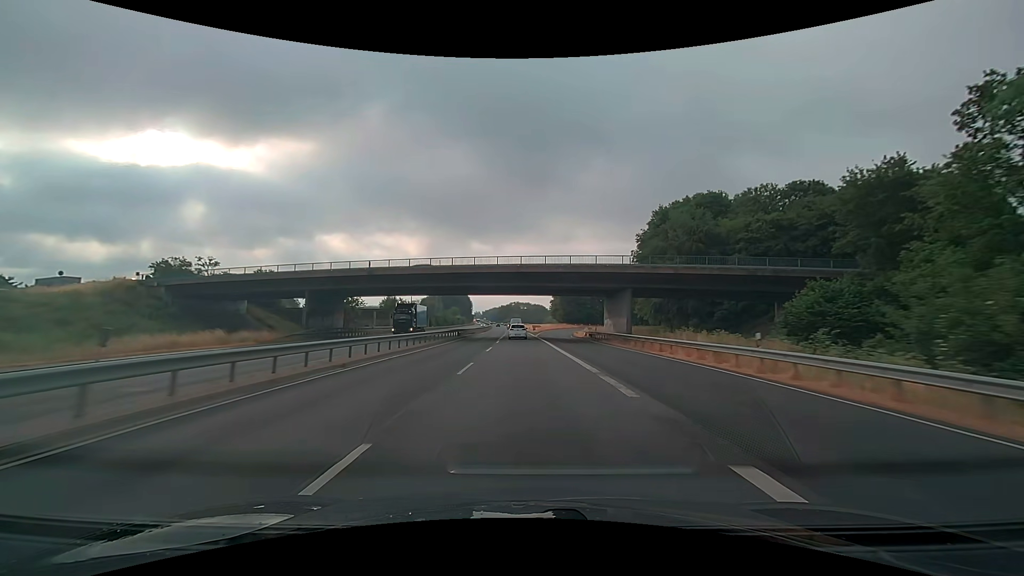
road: trunk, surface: asphalt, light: Day
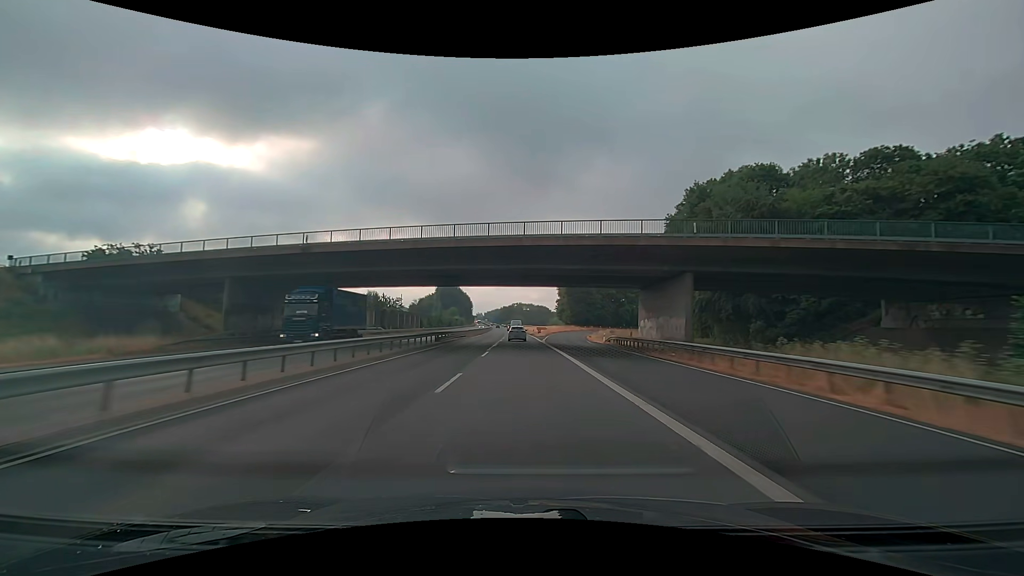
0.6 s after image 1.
(-0.1, +15.7) m; 0°
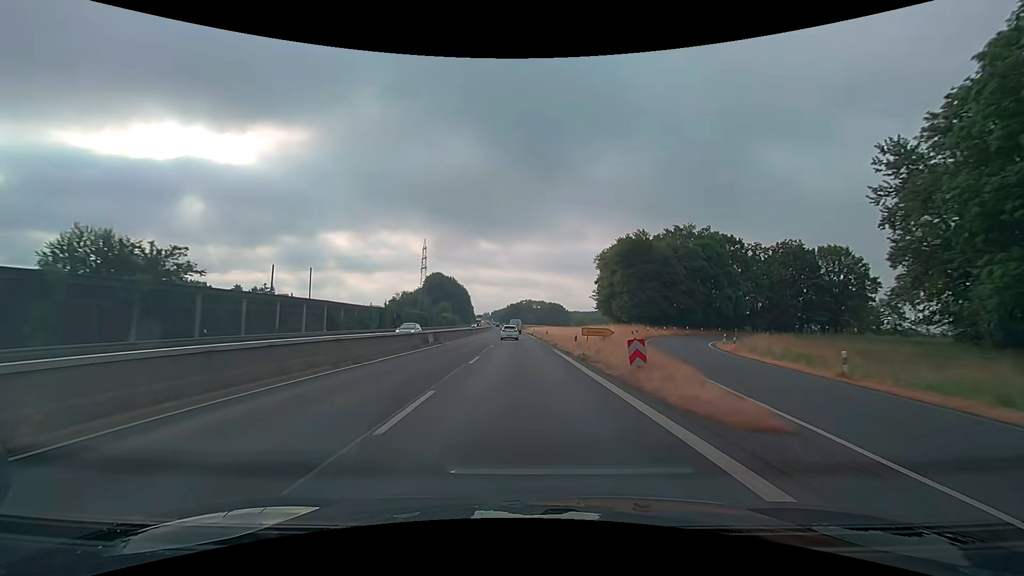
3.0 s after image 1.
(-0.5, +63.0) m; -1°
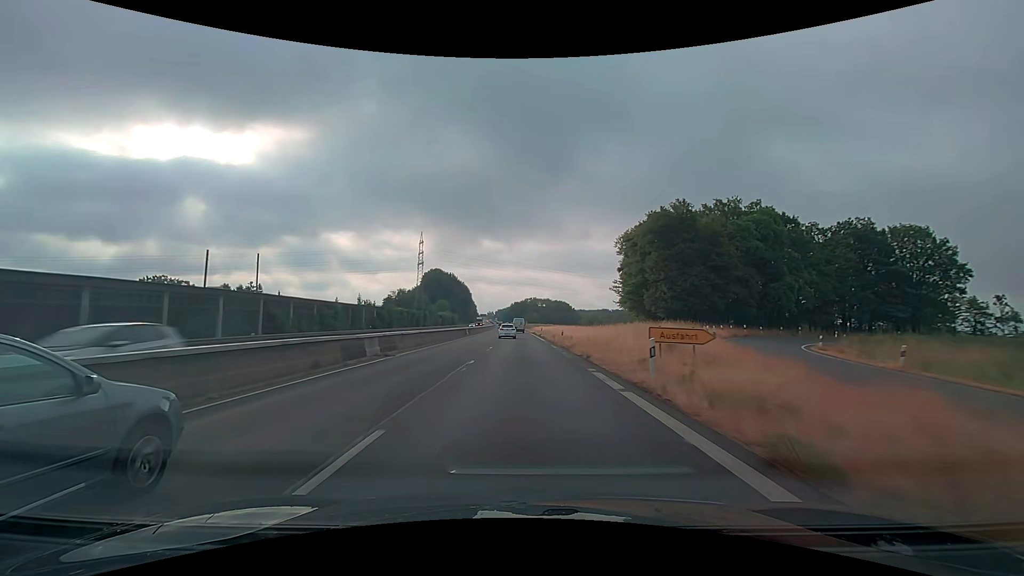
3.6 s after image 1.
(0.0, +15.9) m; 0°
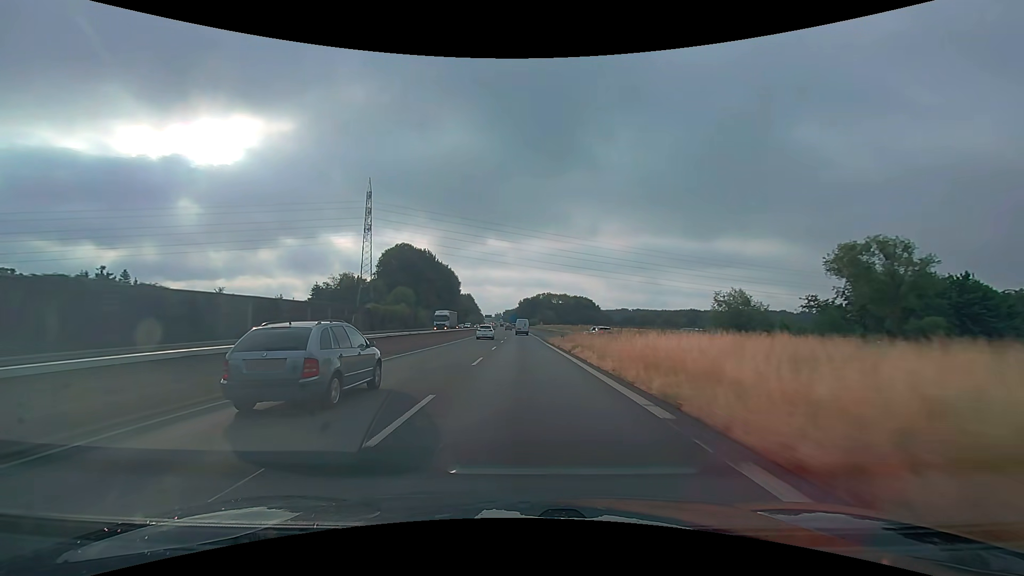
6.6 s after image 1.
(-1.1, +80.8) m; -1°
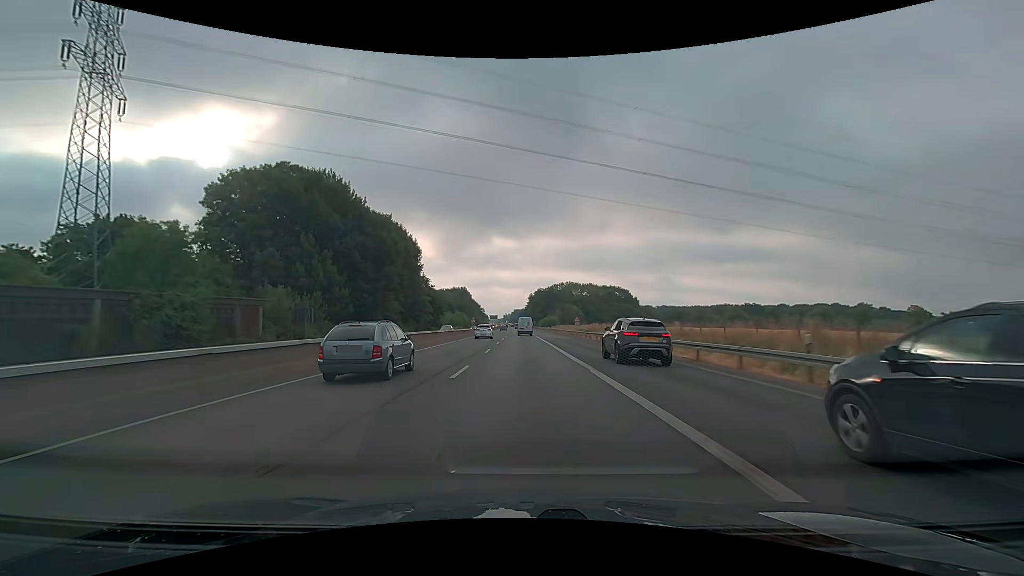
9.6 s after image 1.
(-0.7, +82.3) m; -1°
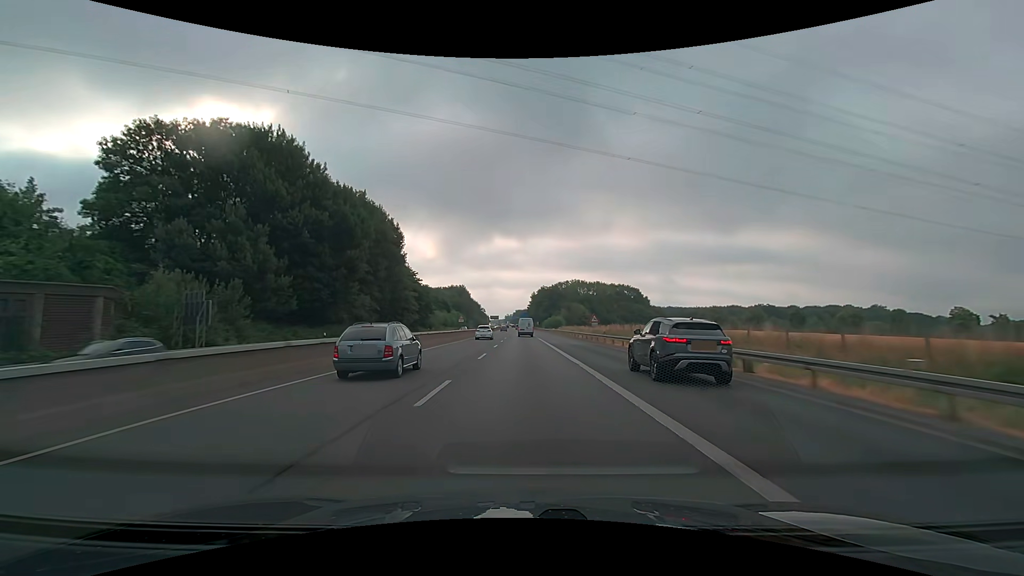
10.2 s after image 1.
(0.0, +16.3) m; 0°
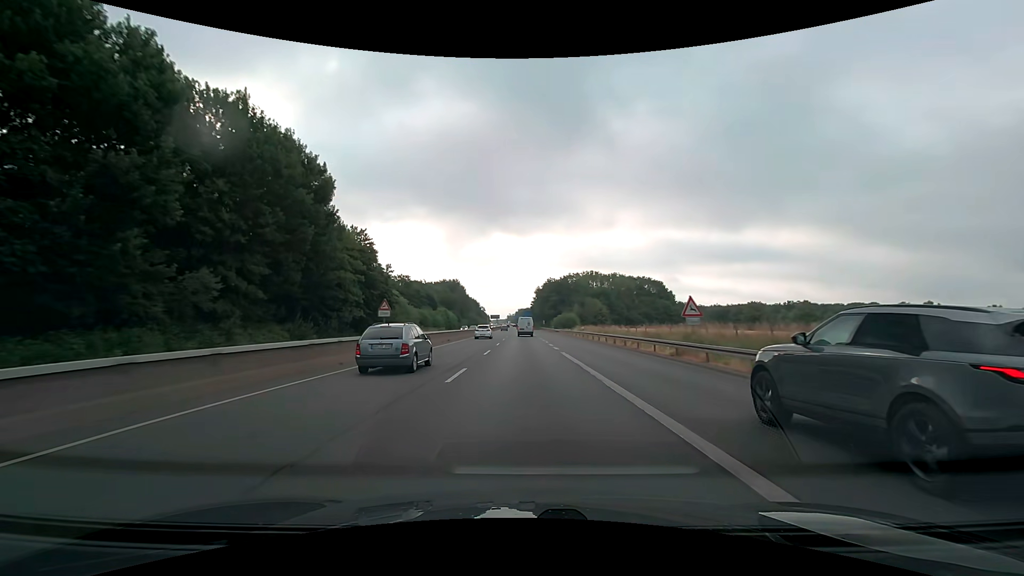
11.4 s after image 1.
(-0.1, +32.7) m; -1°
(0, +10) (0, +20) (0, +30) (0, +40) (0, +50) (0, +60) (-1, +70) (-1, +80) (-1, +90) (-1, +100) m
